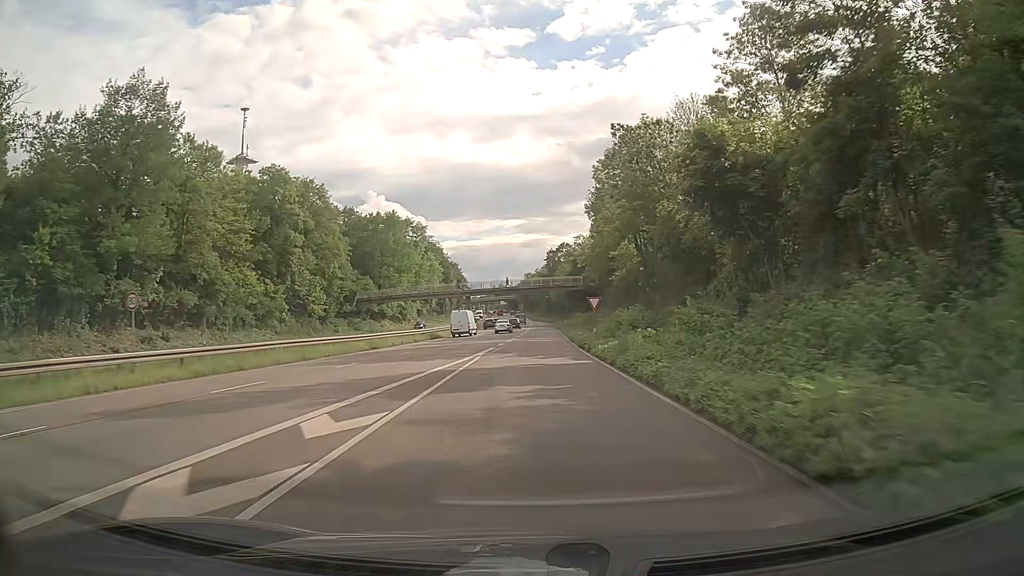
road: trunk_link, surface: asphalt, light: Day
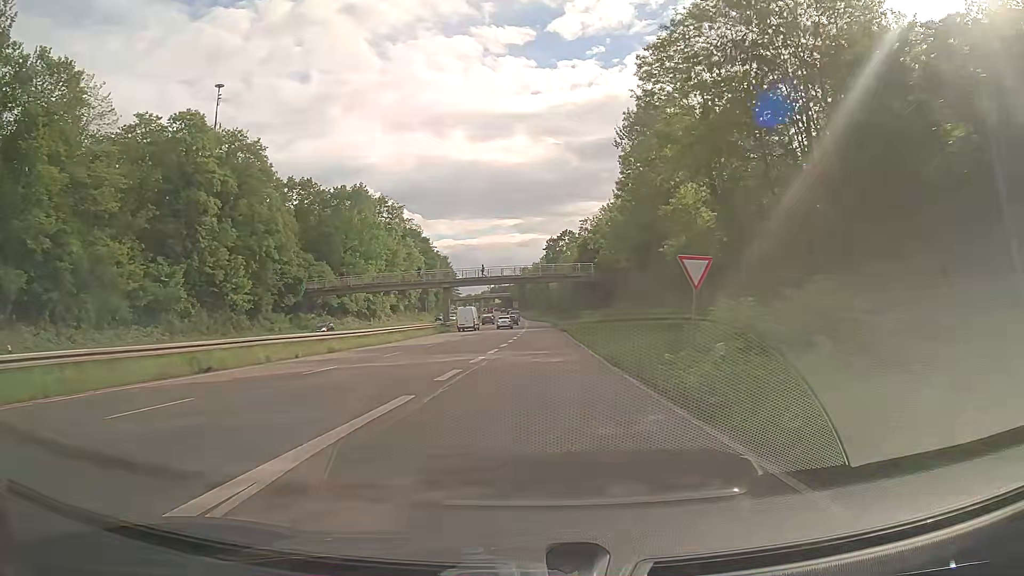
(+0.1, +23.8) m; +1°
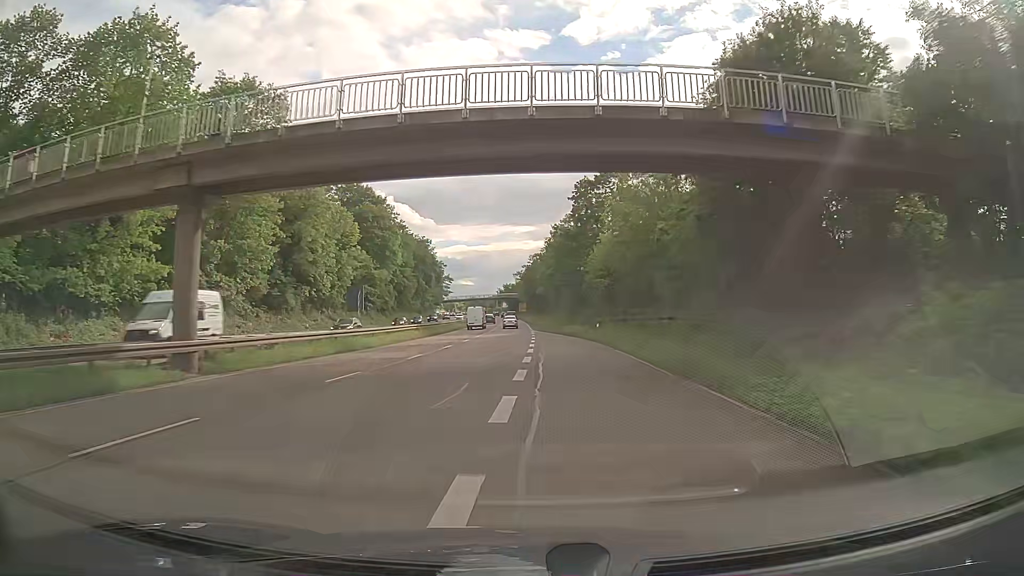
(-0.3, +66.4) m; -2°
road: trunk
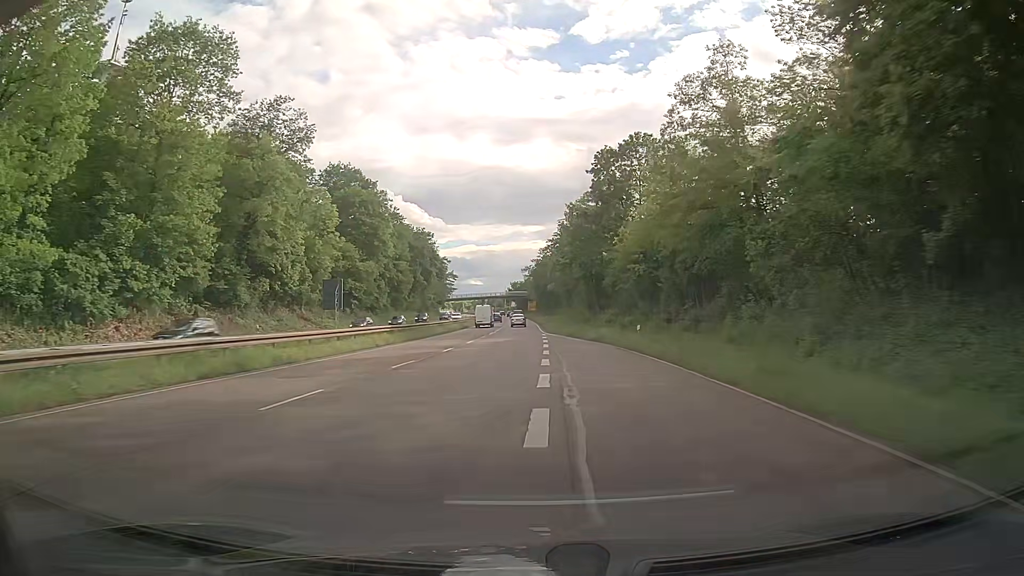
(0.0, +13.9) m; -1°
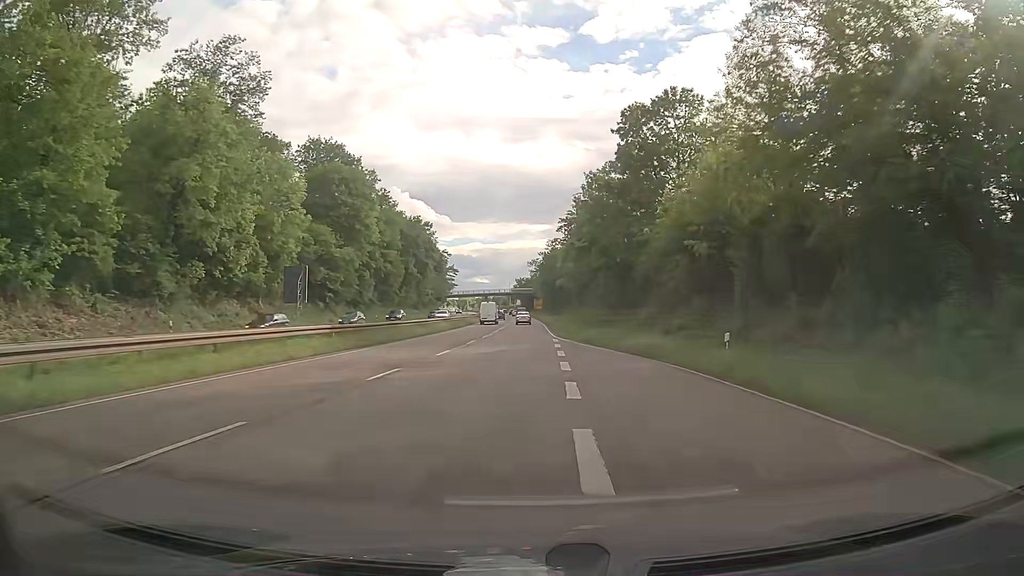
(0.0, +13.6) m; 0°
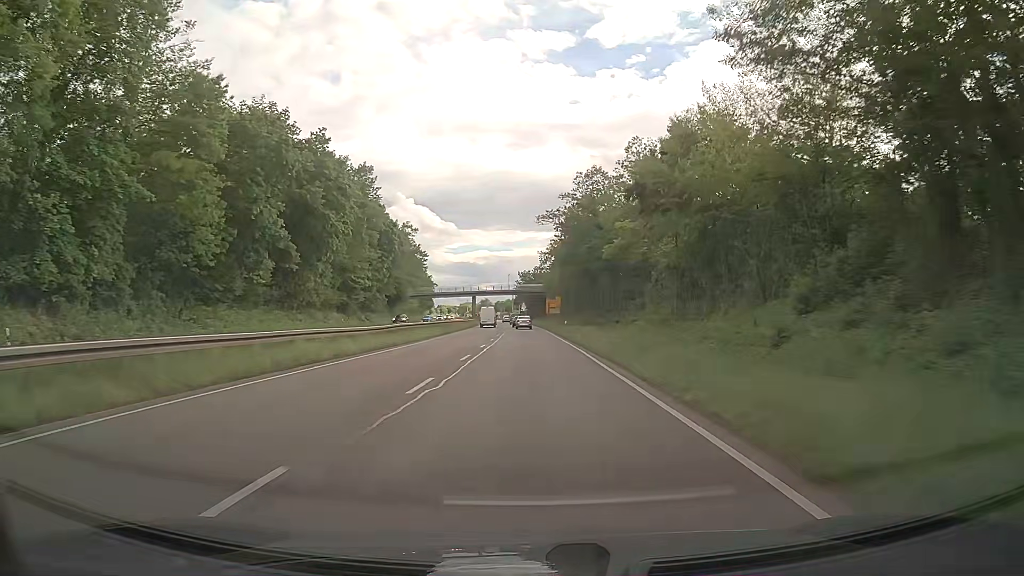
(-0.4, +64.8) m; -1°
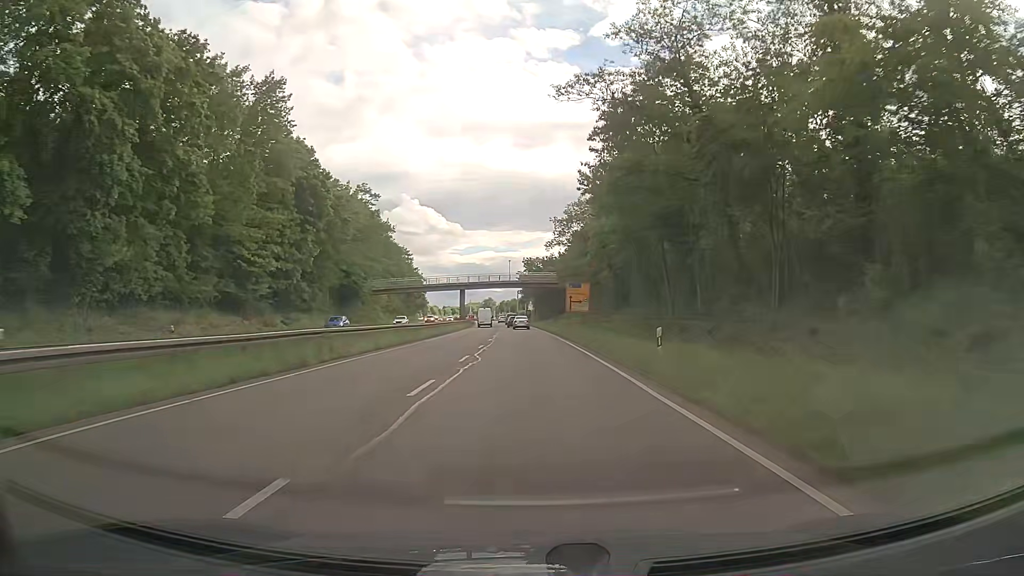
(-0.2, +36.2) m; -1°
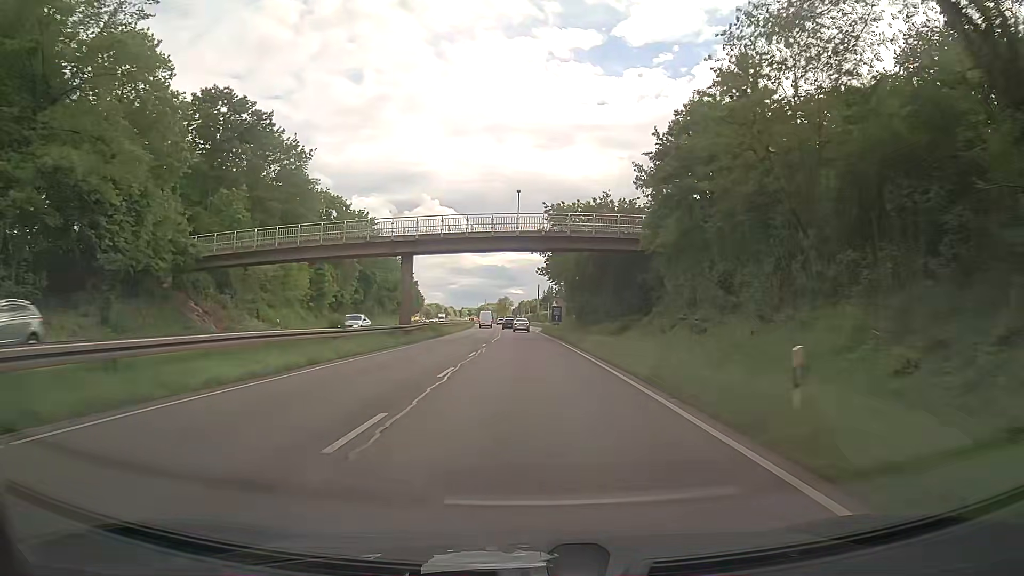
(-0.4, +58.8) m; -2°
(0, +10) (0, +20) (0, +30) (0, +40) (-1, +50) (-1, +60) (-1, +70) (-2, +80) (-2, +90) (-2, +100) m
